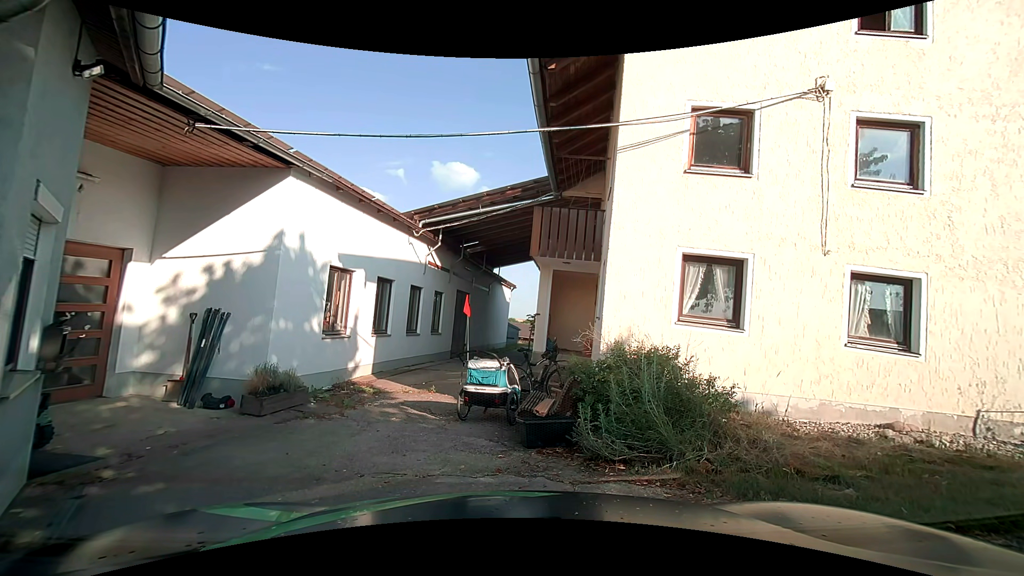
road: unclassified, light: Day
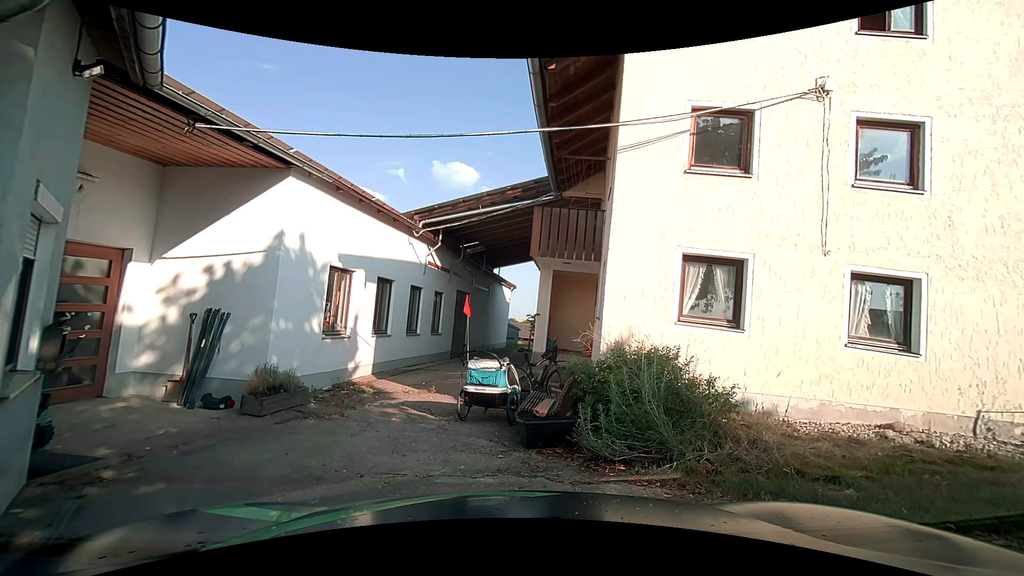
(0.0, 0.0) m; 0°
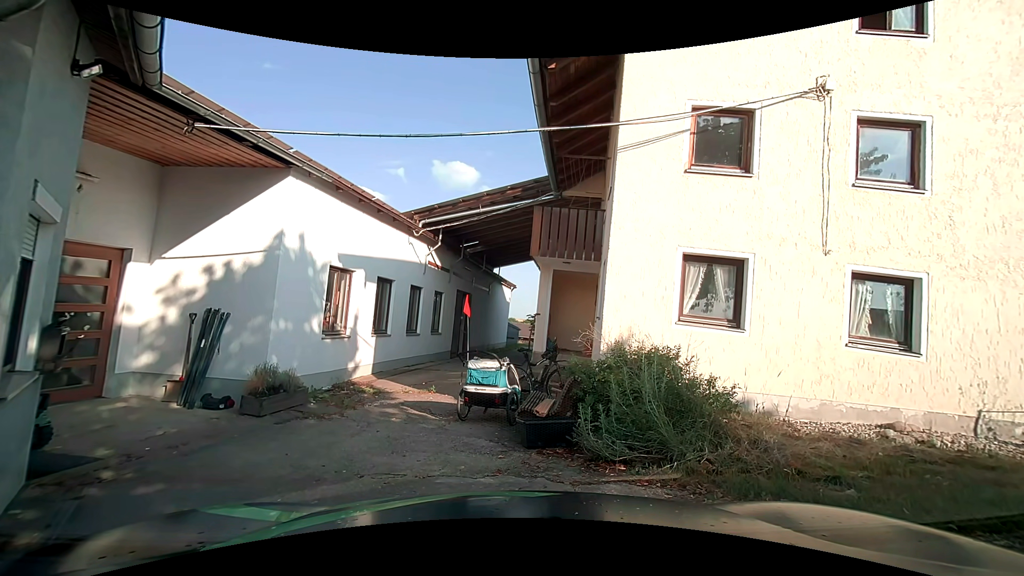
(0.0, 0.0) m; 0°
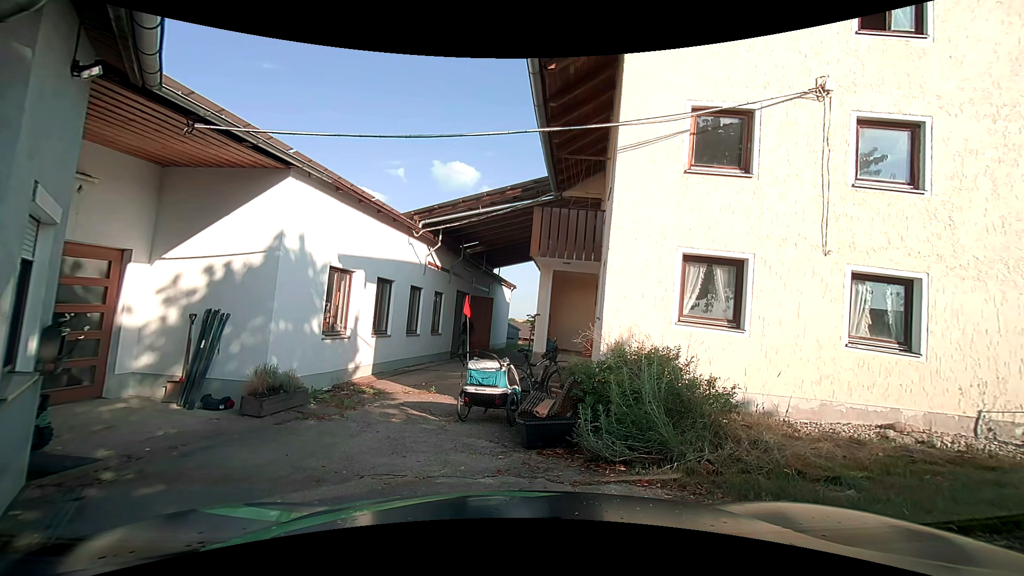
(0.0, 0.0) m; 0°
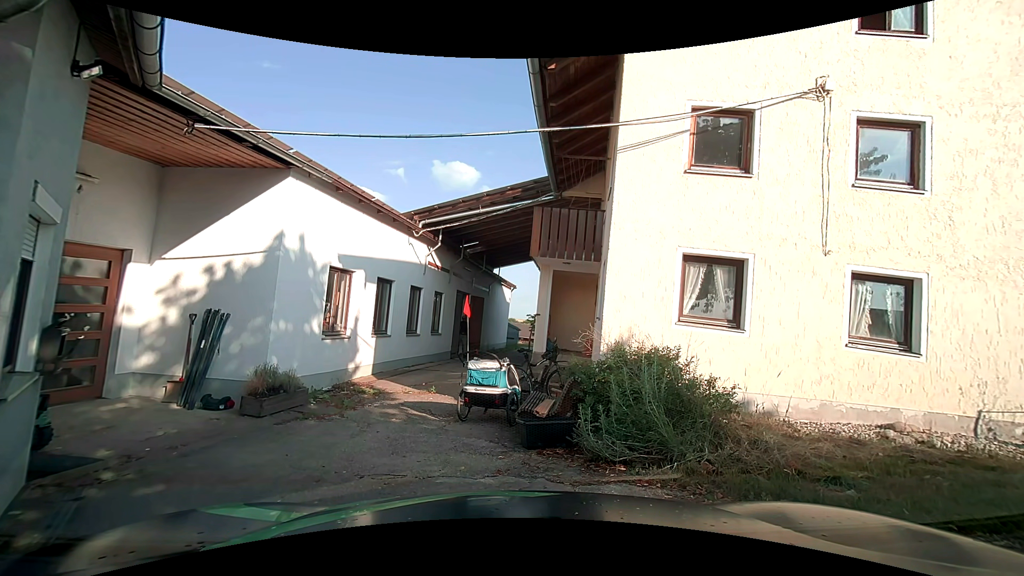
(0.0, 0.0) m; 0°
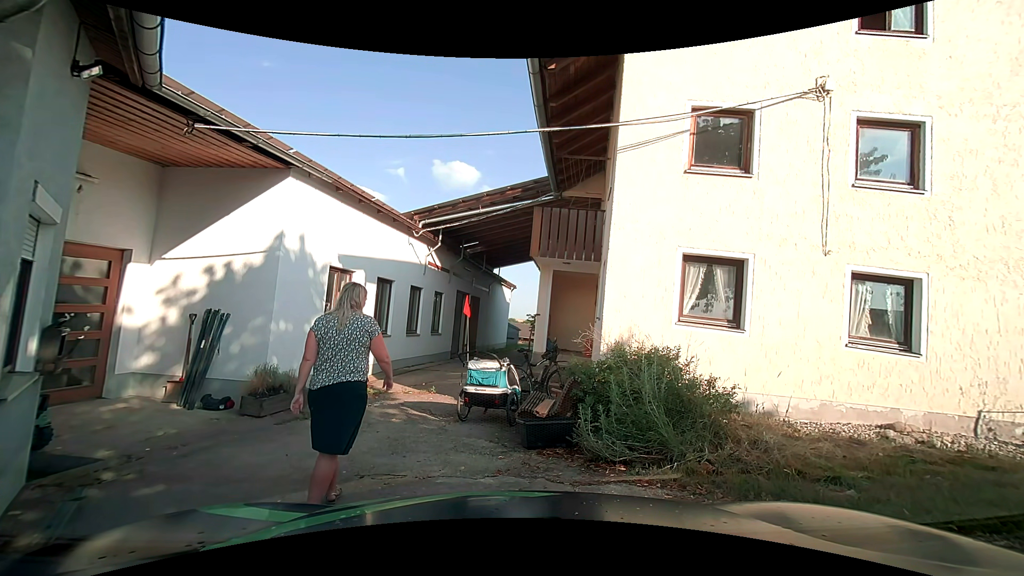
(0.0, 0.0) m; 0°
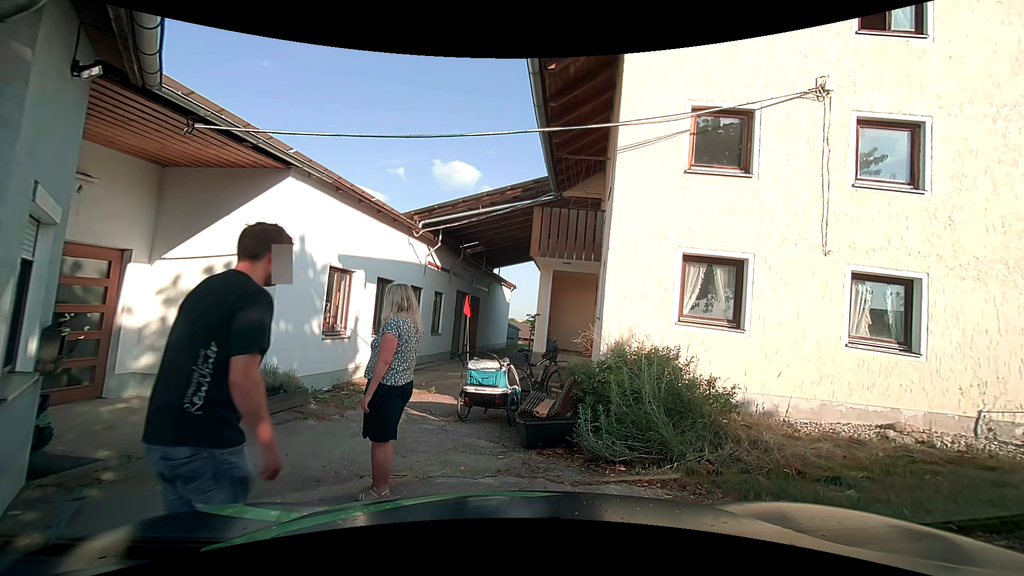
(0.0, 0.0) m; 0°
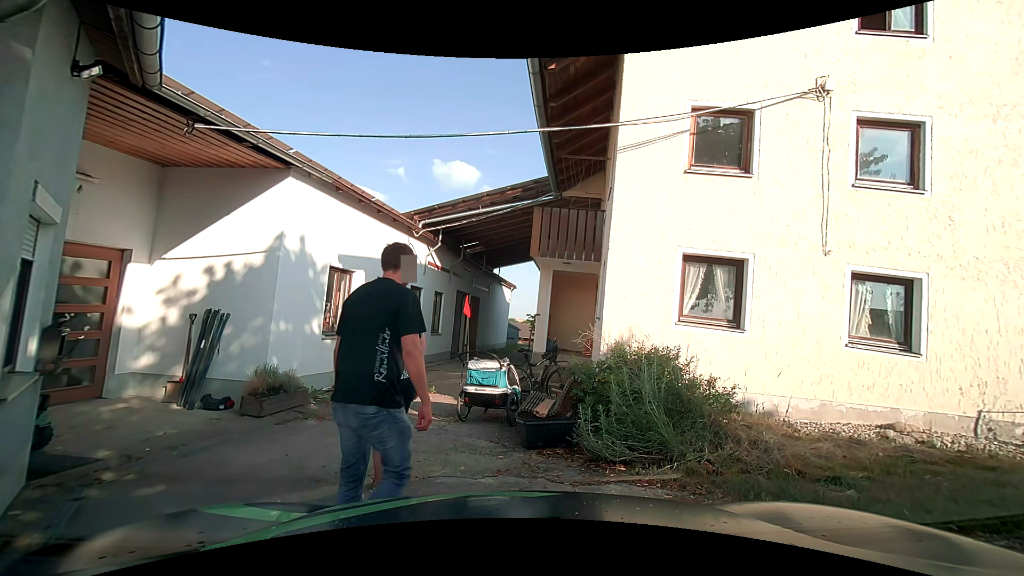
(0.0, 0.0) m; 0°
